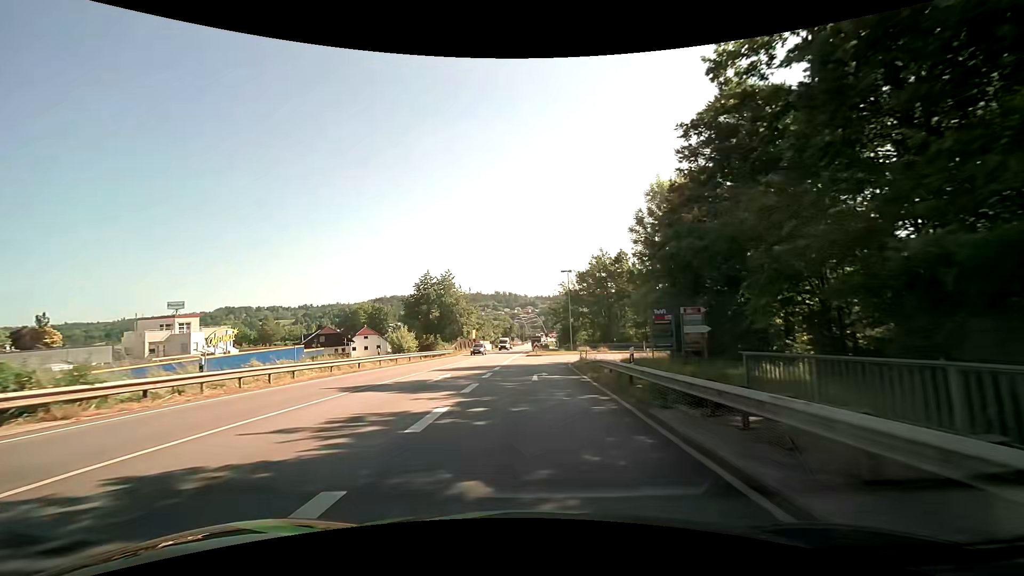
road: primary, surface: asphalt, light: Day
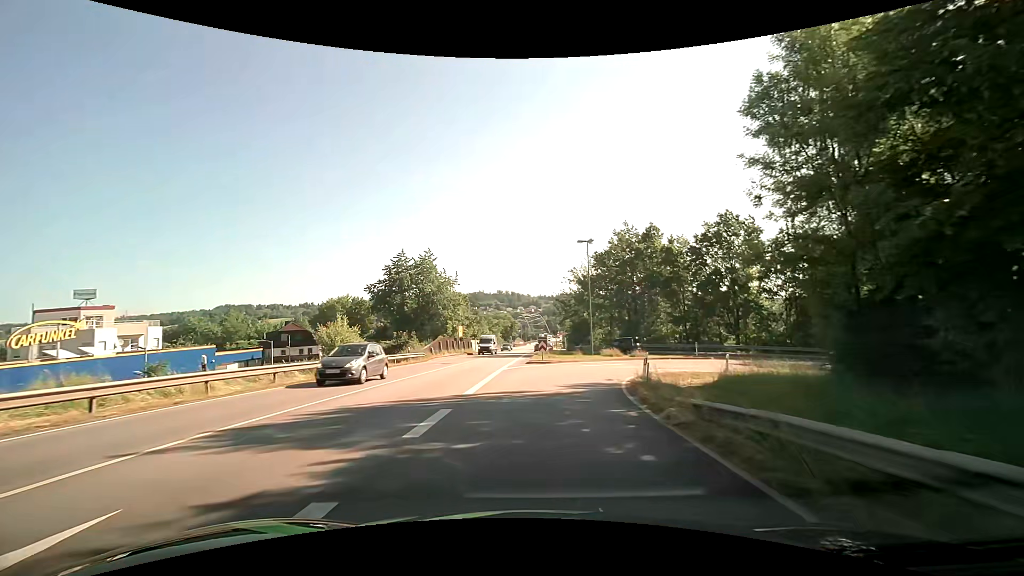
(0.0, +18.3) m; 0°
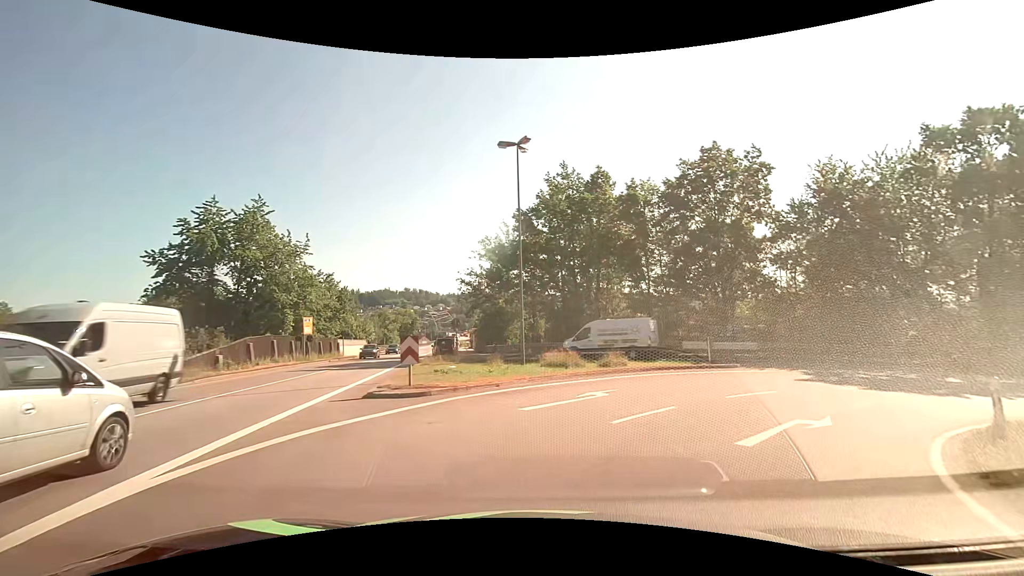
(+1.1, +21.1) m; +10°
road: primary_link
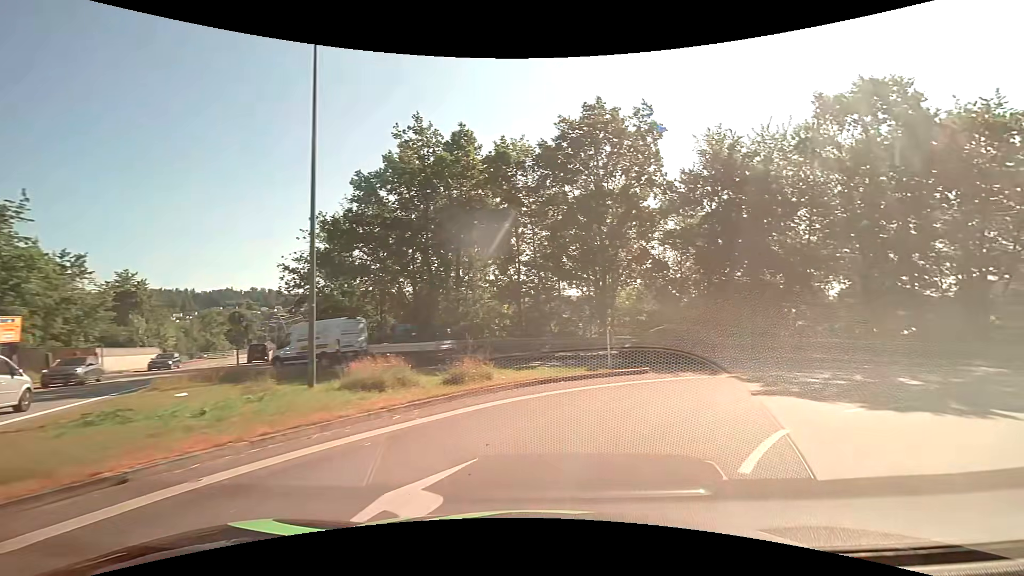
(+1.0, +8.8) m; +15°
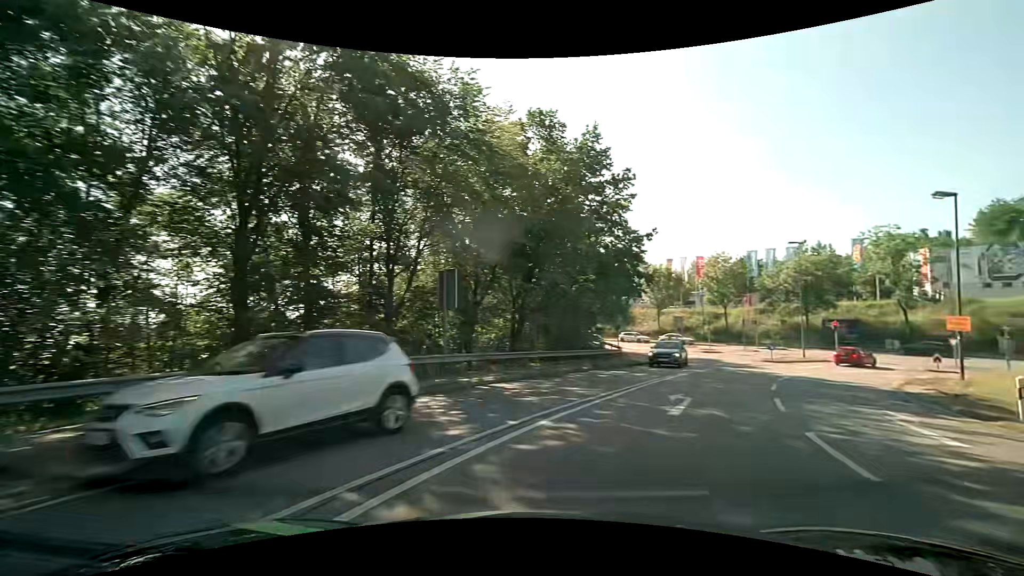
(+8.7, +16.2) m; +62°
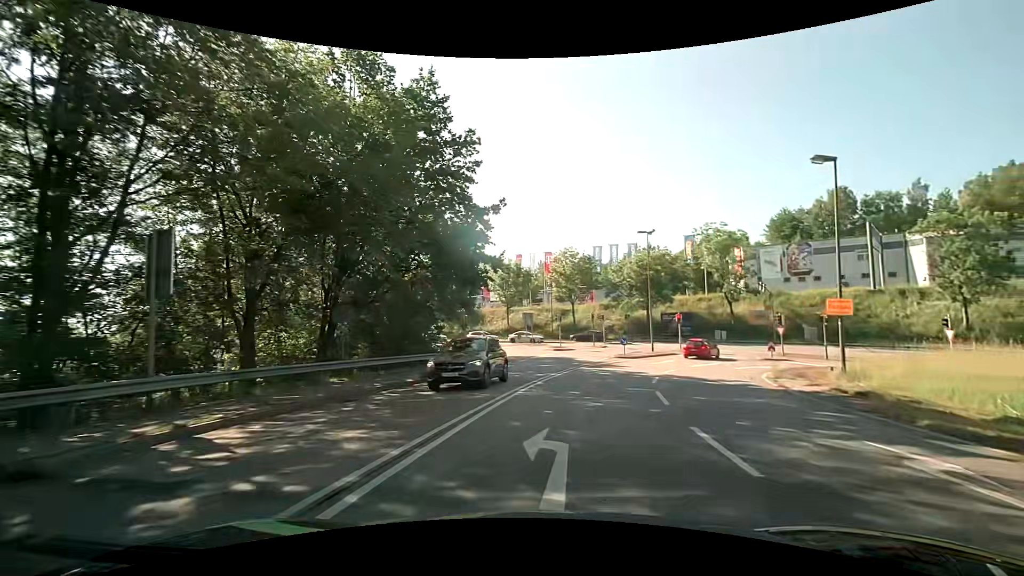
(+1.3, +6.9) m; +18°
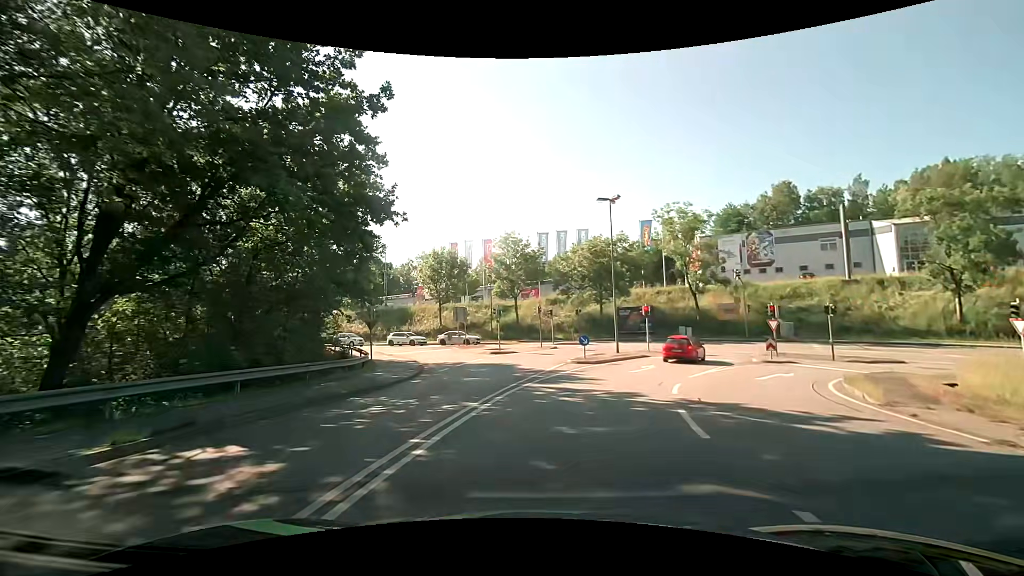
(+0.8, +10.5) m; +7°
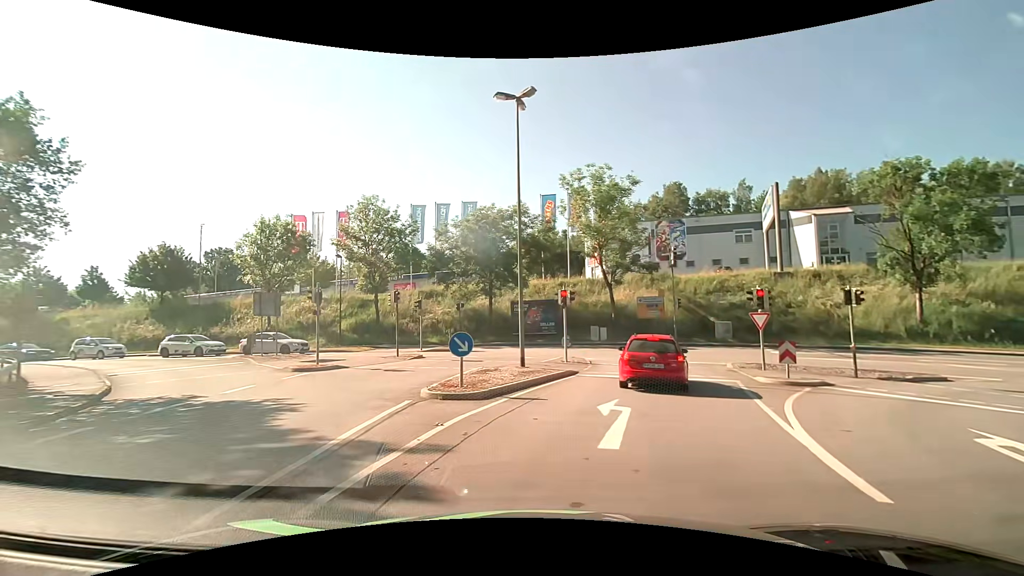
(+1.0, +14.6) m; +11°
